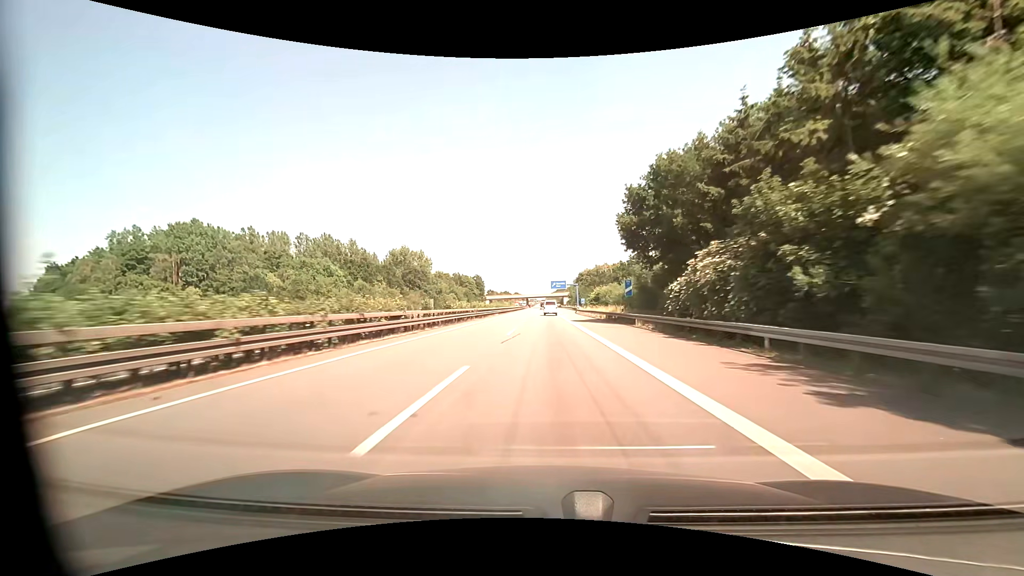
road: motorway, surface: asphalt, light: Day
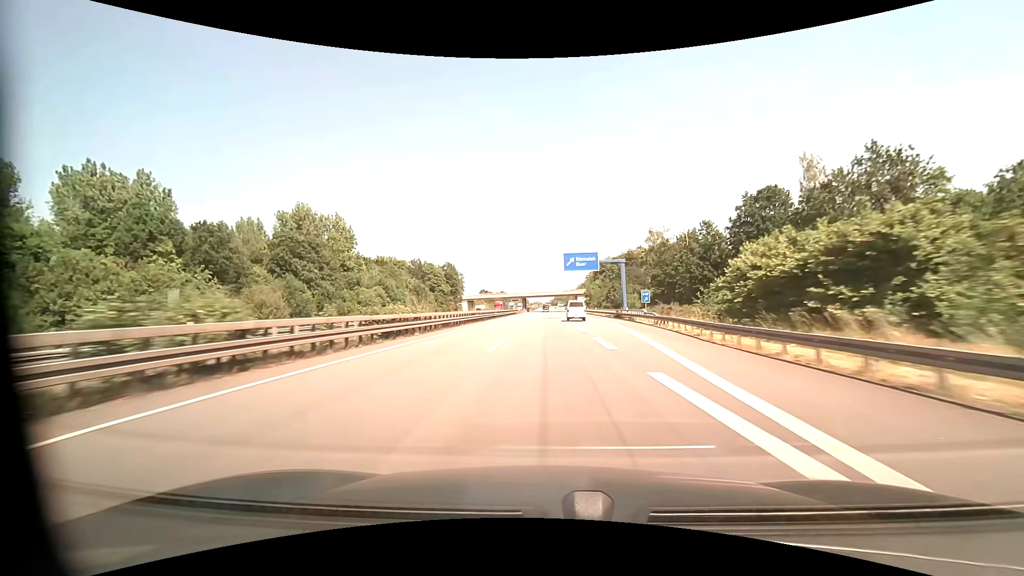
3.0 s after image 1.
(-0.5, +80.8) m; -1°
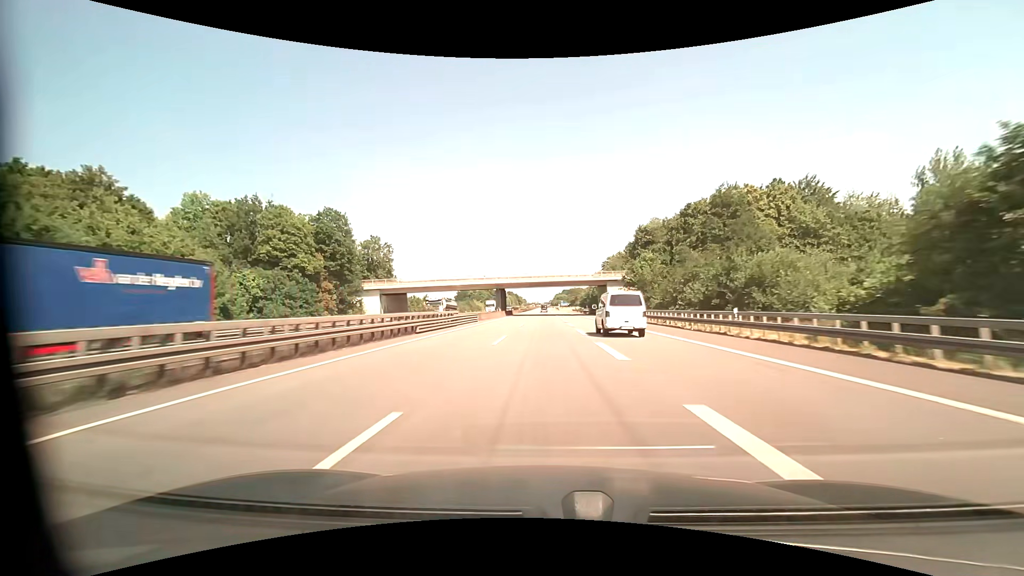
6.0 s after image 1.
(+0.2, +88.1) m; 0°
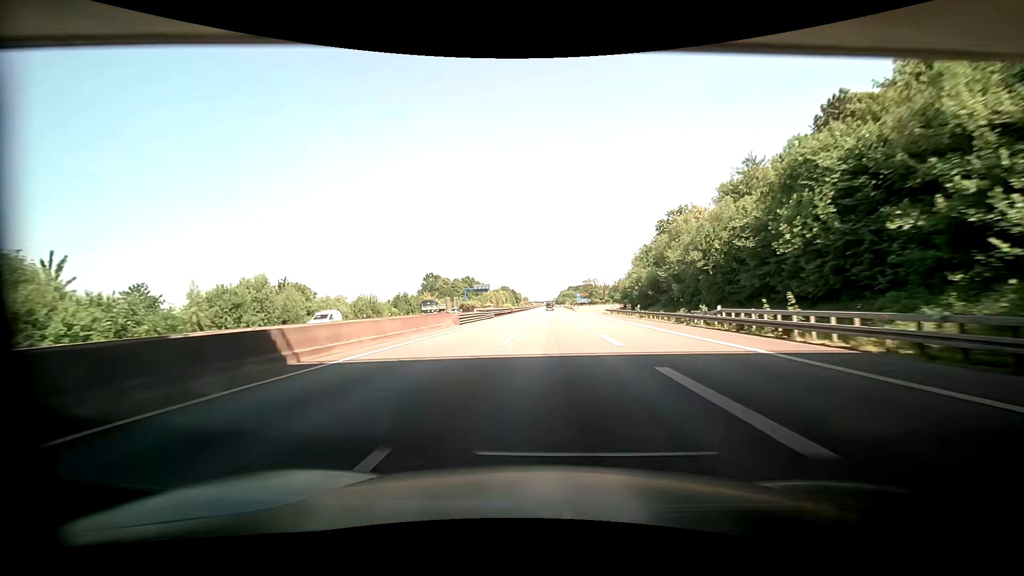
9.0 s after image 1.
(-0.6, +92.7) m; -1°
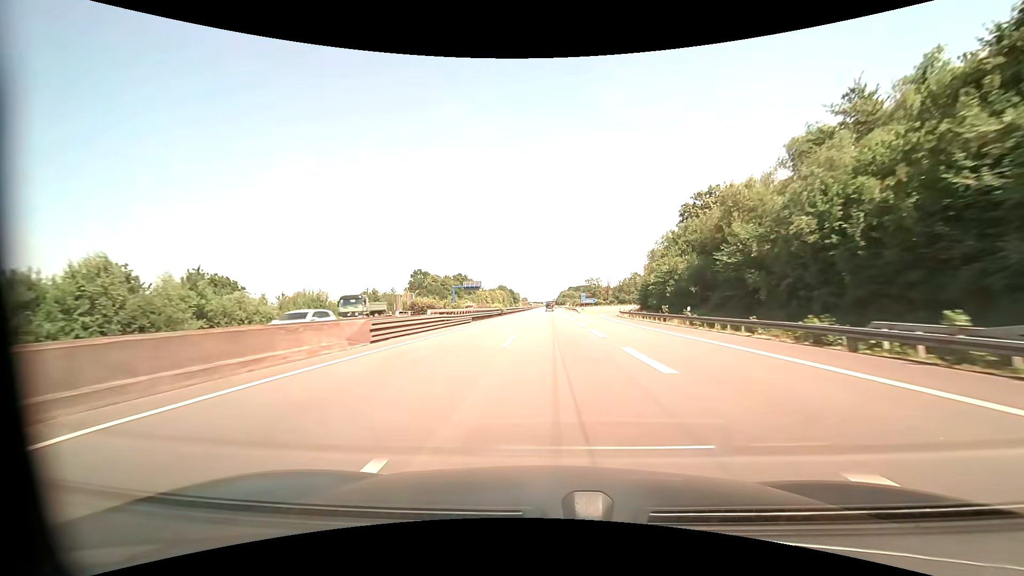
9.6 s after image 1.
(0.0, +18.6) m; 0°
